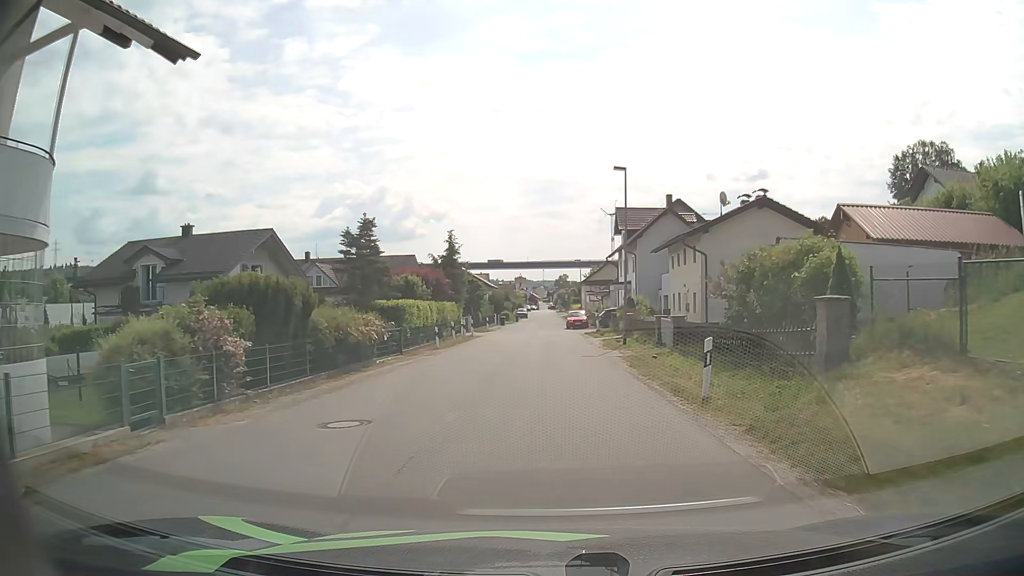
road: unclassified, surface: asphalt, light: Day
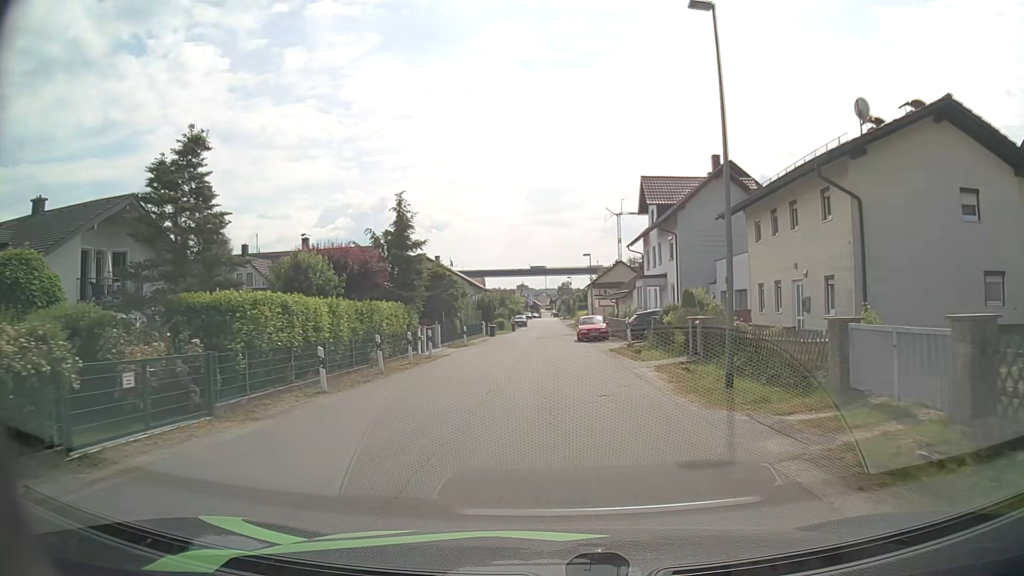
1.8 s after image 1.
(0.0, +16.4) m; 0°
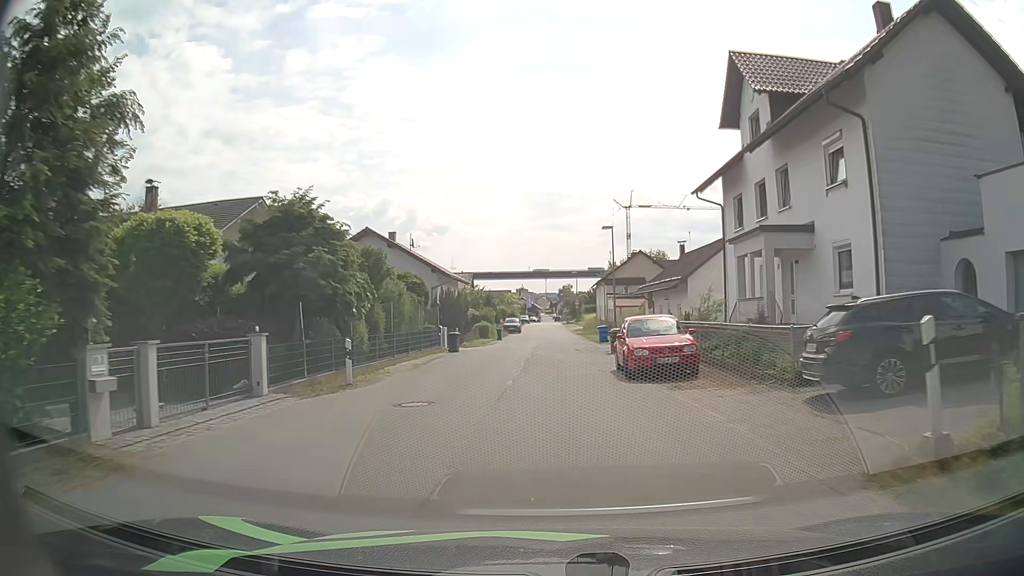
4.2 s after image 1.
(-0.1, +23.2) m; 0°
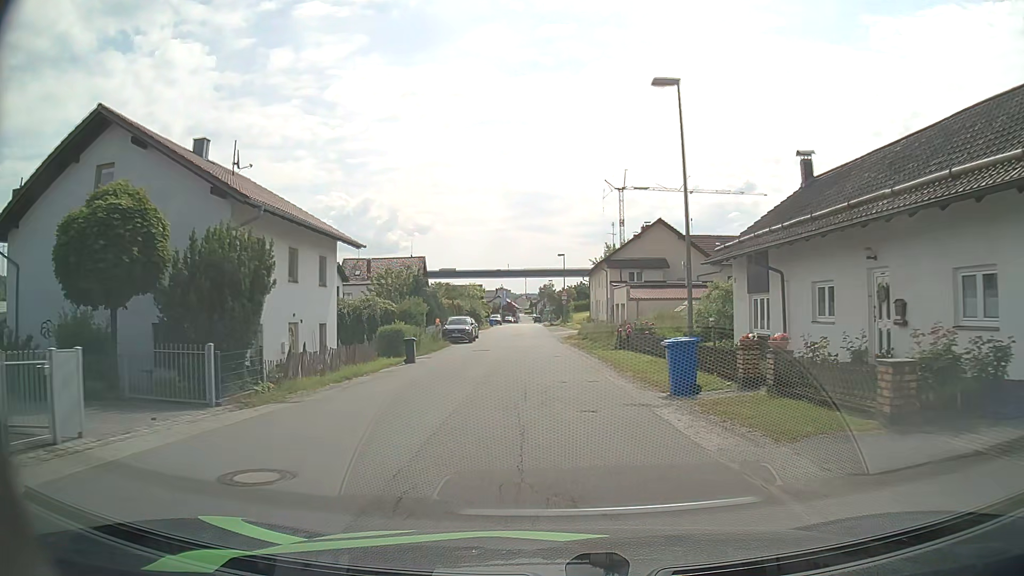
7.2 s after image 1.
(+0.4, +29.4) m; +1°
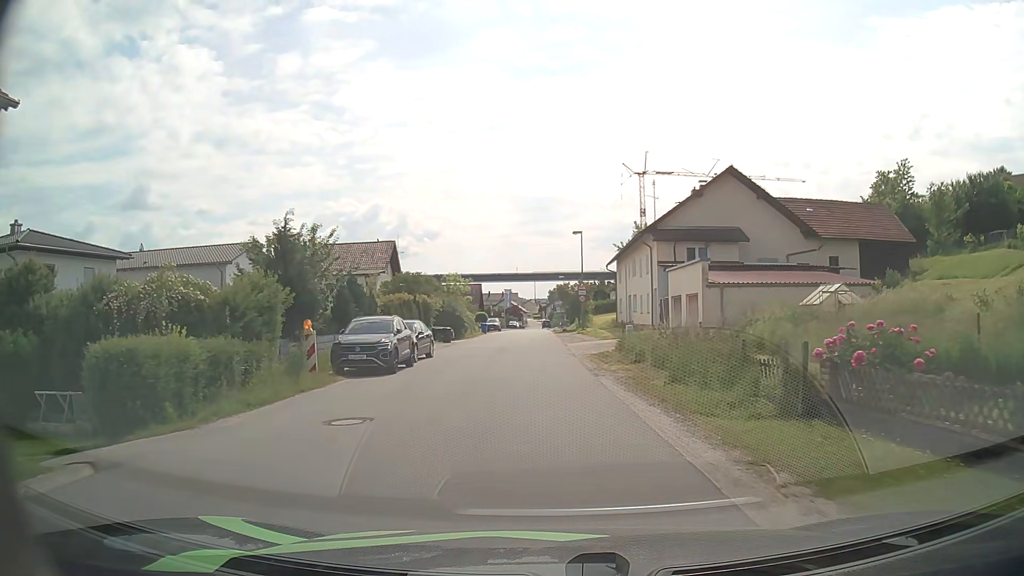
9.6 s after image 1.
(+0.1, +22.1) m; 0°
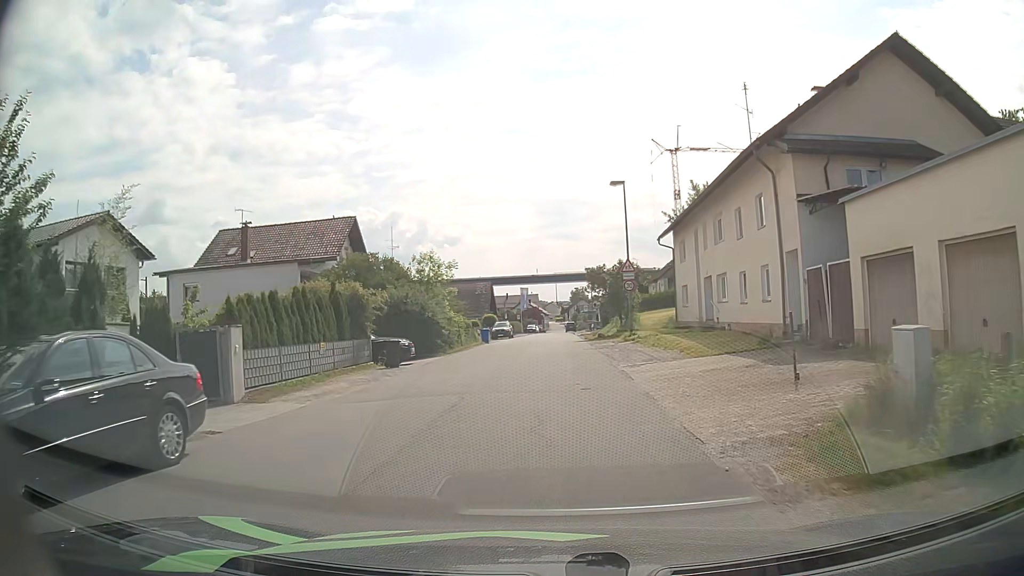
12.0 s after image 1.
(-0.3, +19.6) m; -2°
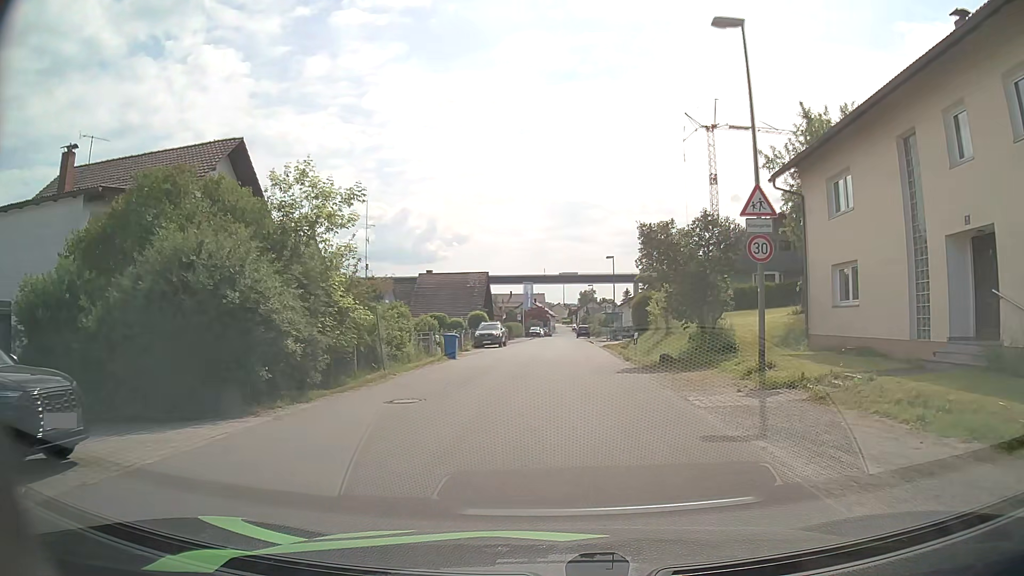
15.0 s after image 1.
(-0.2, +20.1) m; 0°
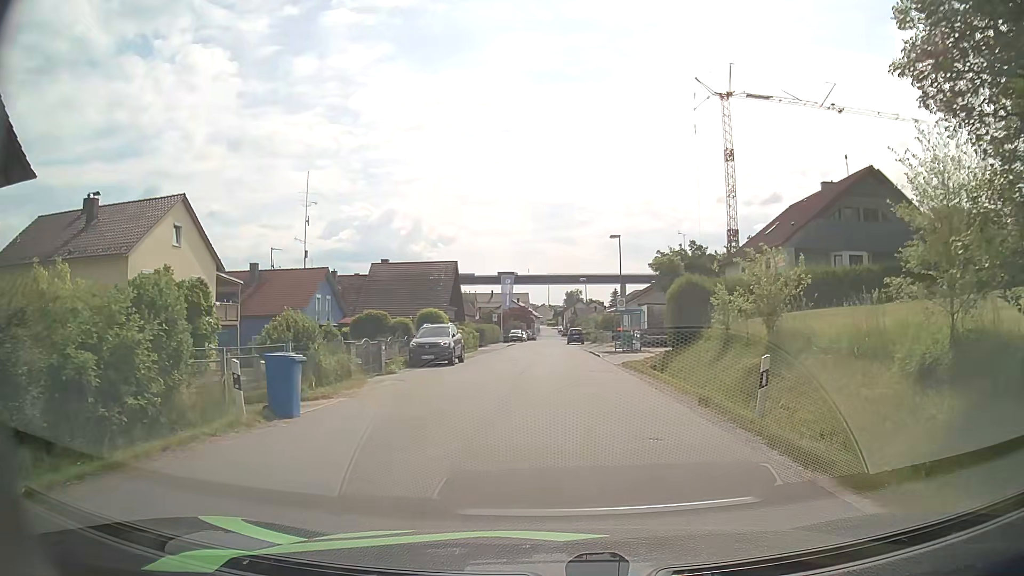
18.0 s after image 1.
(0.0, +17.6) m; +1°
(0, +10) (0, +20) (+1, +30) (0, +40) (0, +50) (0, +60) (-1, +70) (-1, +80) (0, +90) (+1, +100) m
